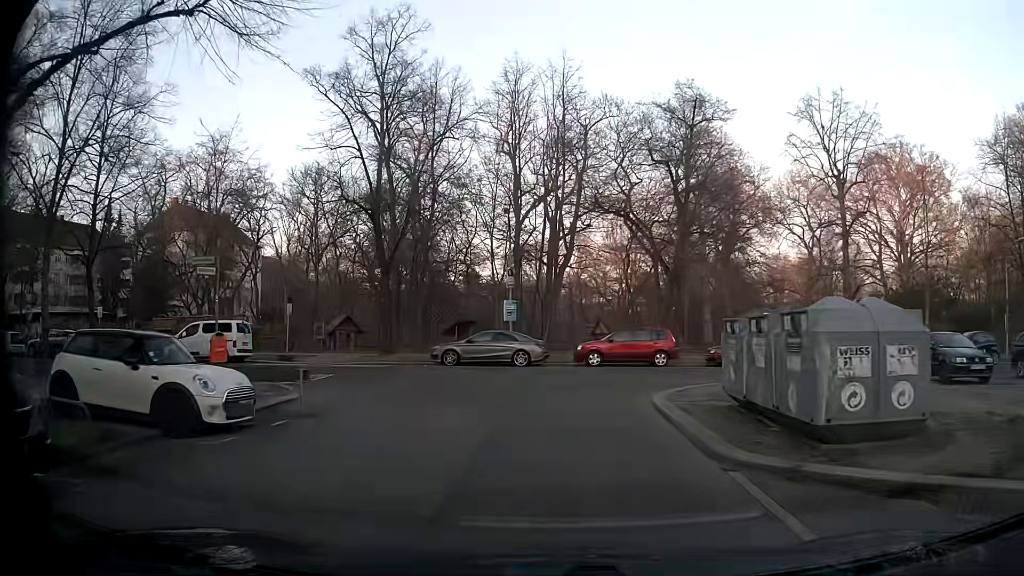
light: Day
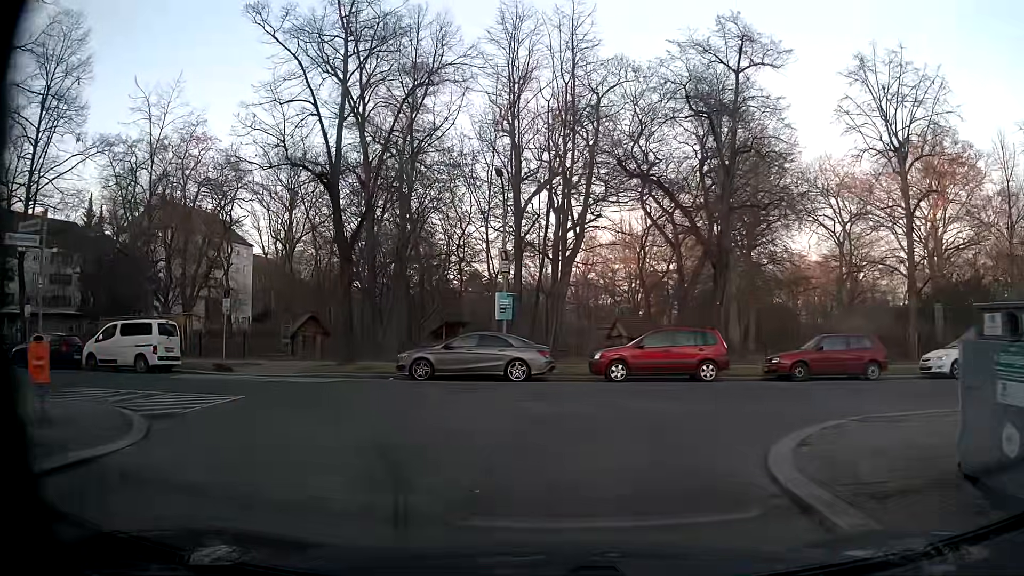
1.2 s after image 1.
(0.0, +6.9) m; -1°
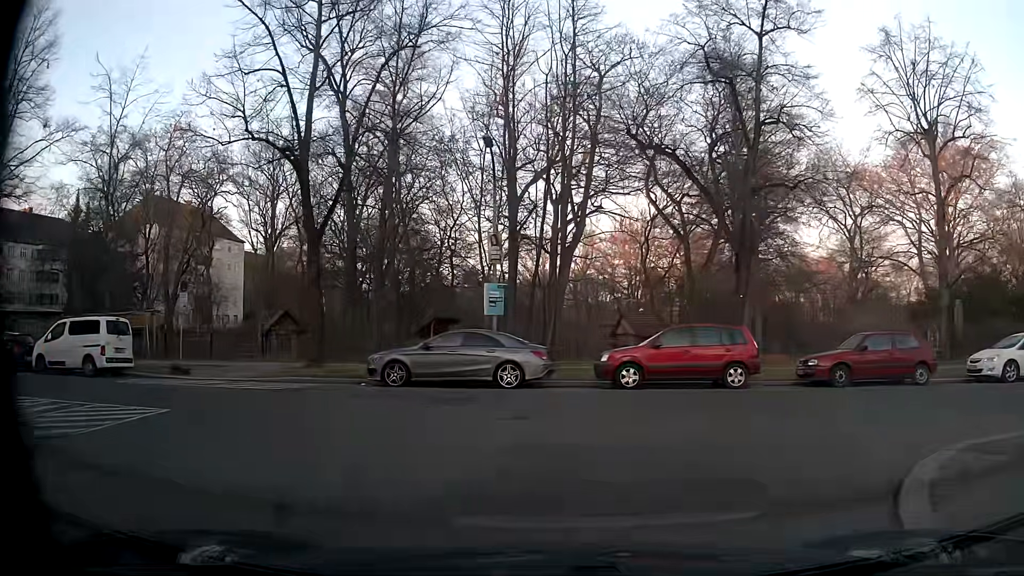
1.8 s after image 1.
(0.0, +3.0) m; +1°
